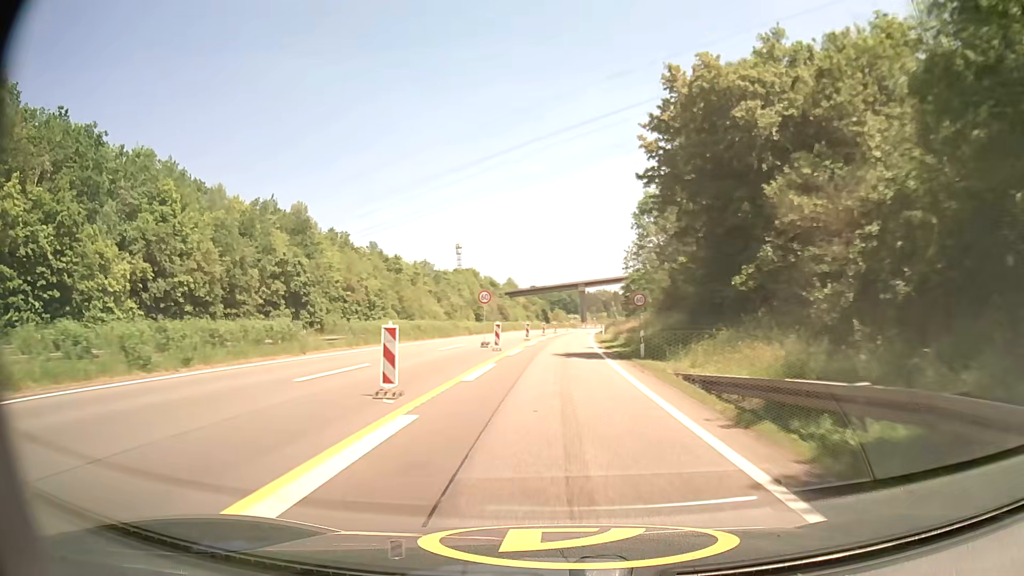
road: motorway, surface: asphalt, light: Day
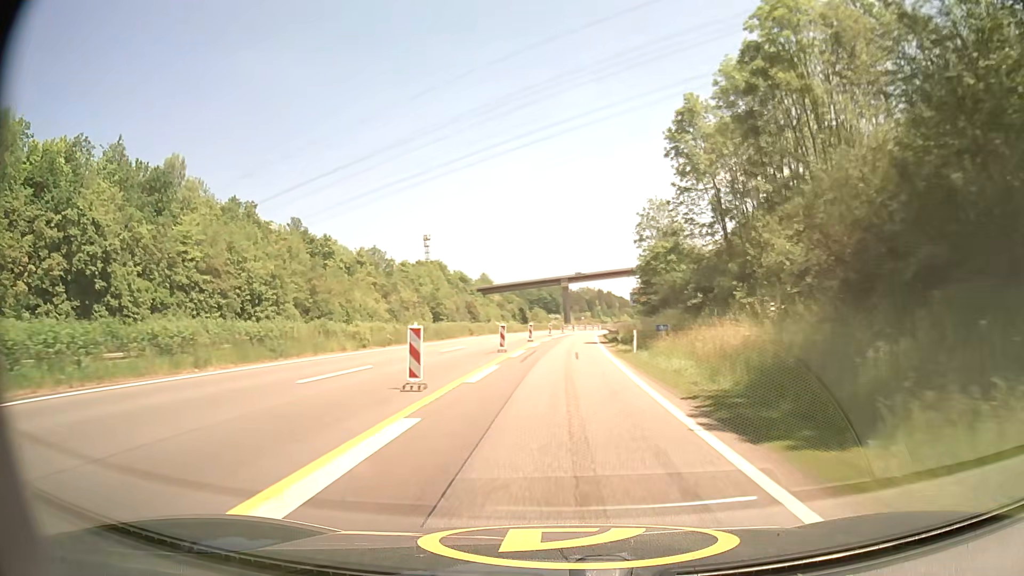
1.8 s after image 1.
(+0.3, +36.1) m; +1°
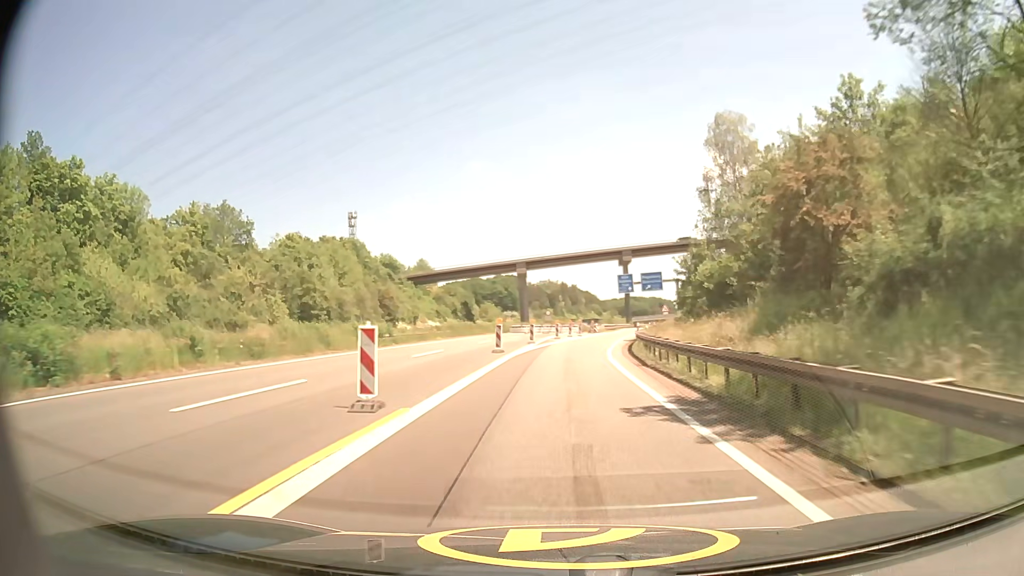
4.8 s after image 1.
(+2.0, +59.2) m; +4°
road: motorway_link
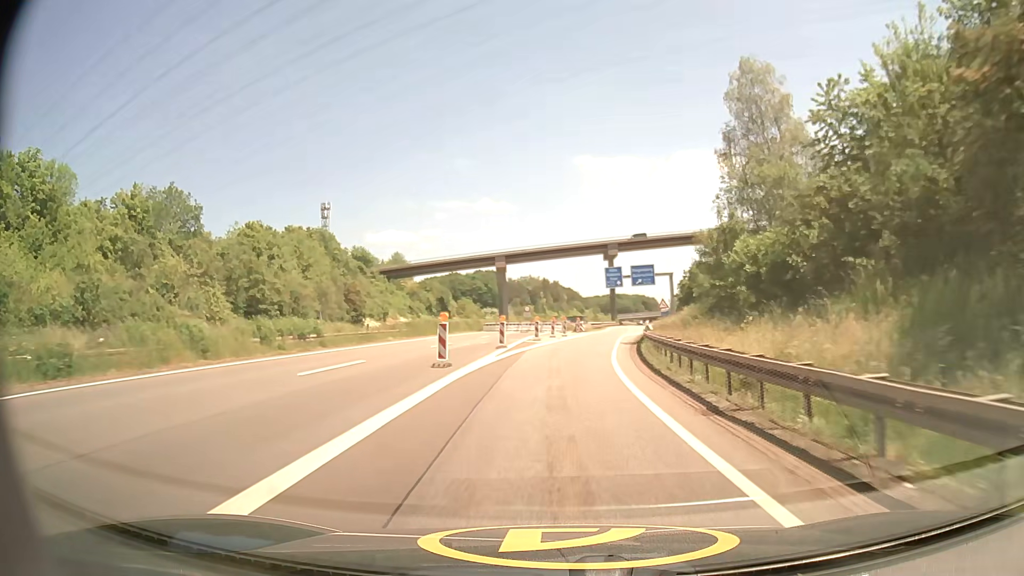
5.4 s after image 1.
(+0.1, +11.1) m; +1°
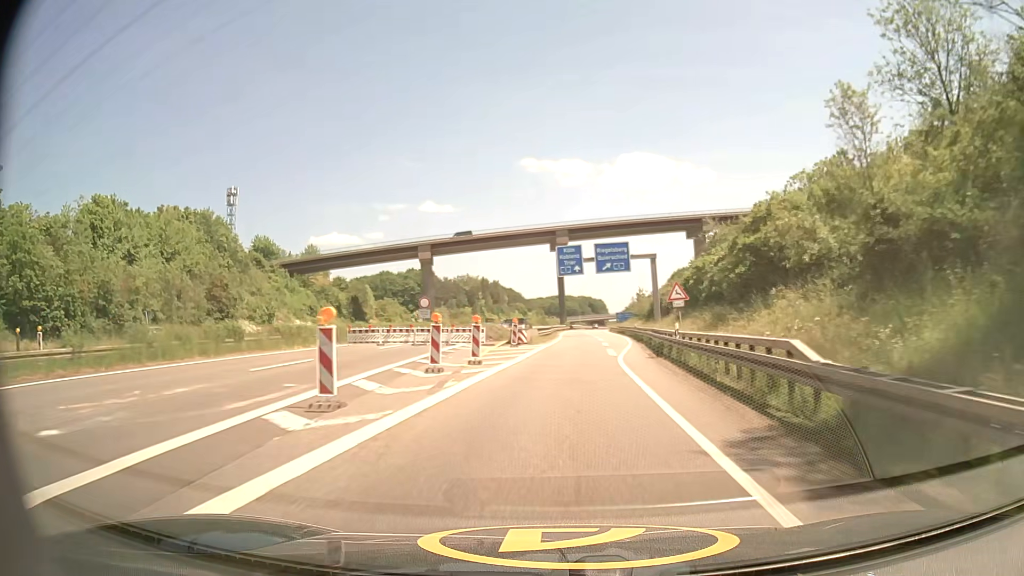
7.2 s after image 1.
(+1.6, +33.2) m; +5°
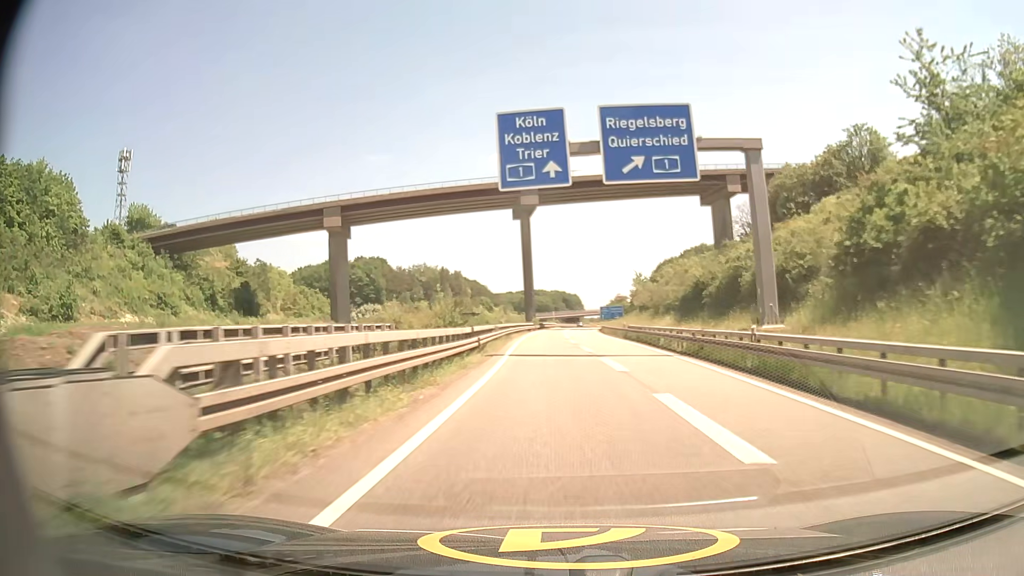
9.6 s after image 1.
(+1.5, +46.2) m; +2°
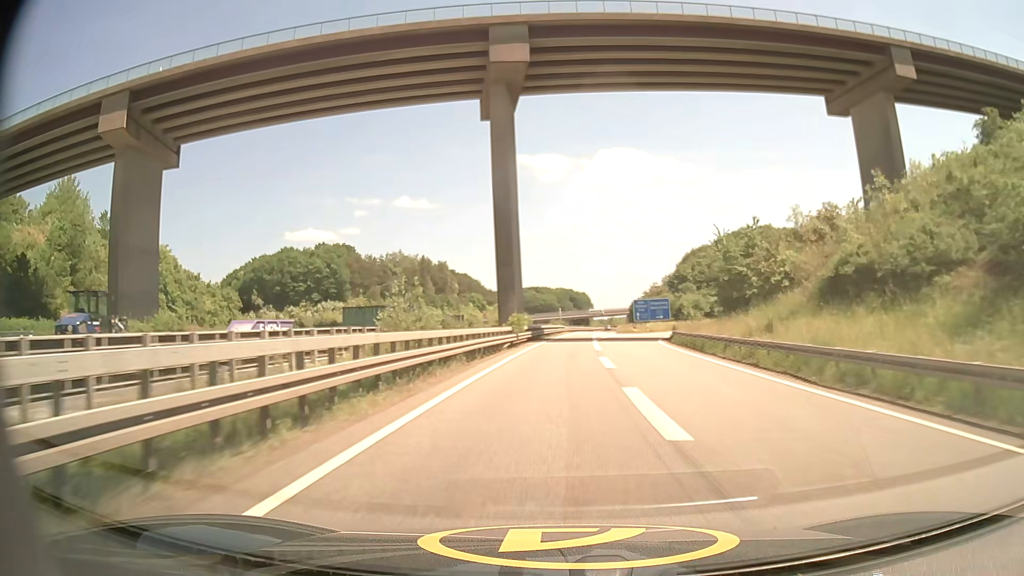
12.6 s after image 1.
(-0.1, +58.4) m; 0°
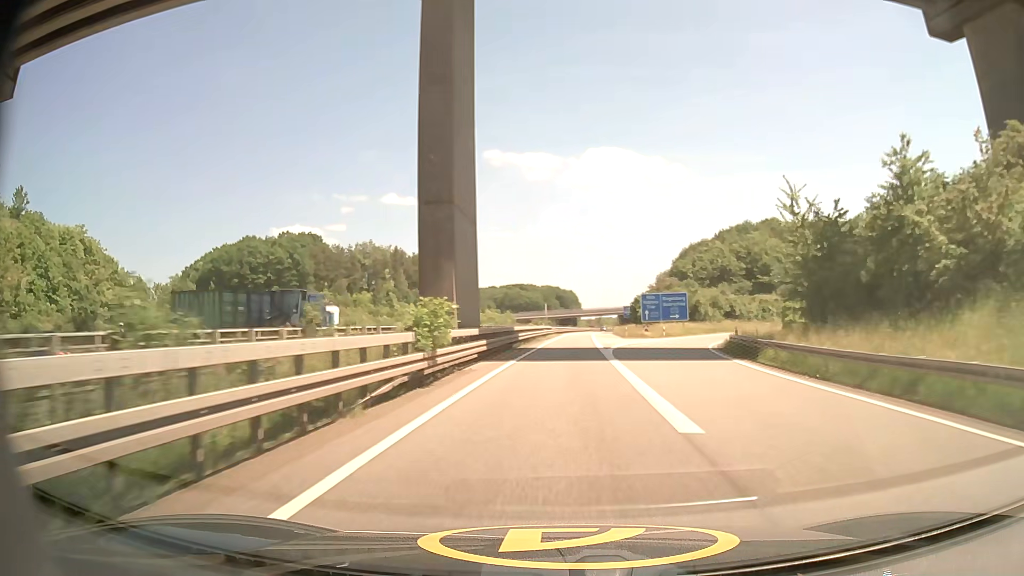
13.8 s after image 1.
(+0.2, +23.5) m; +1°
(0, +10) (0, +20) (+1, +30) (+1, +40) (+1, +50) (+2, +60) (+2, +70) (+3, +80) (+4, +90) (+4, +100) m
